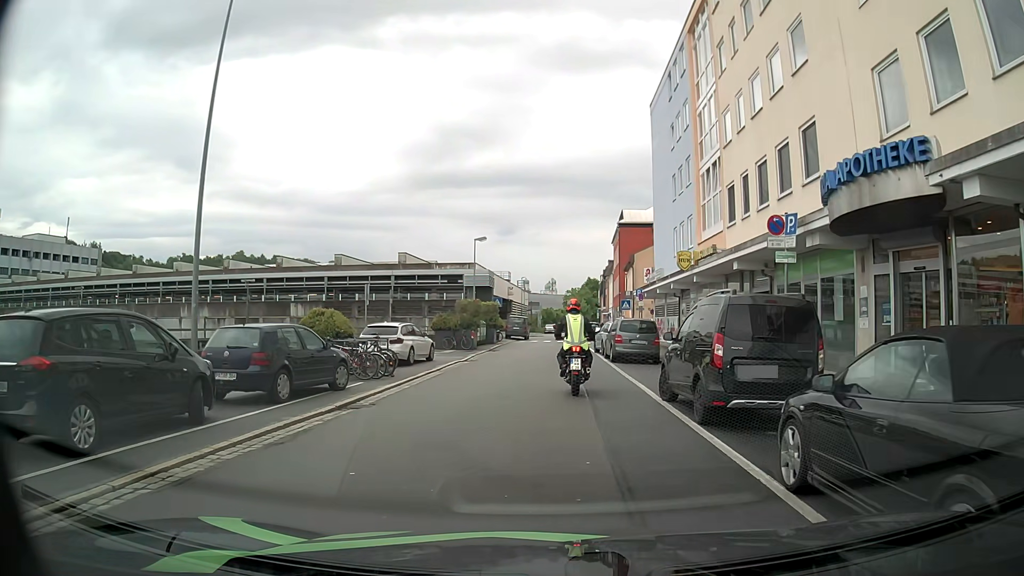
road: residential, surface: asphalt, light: Day
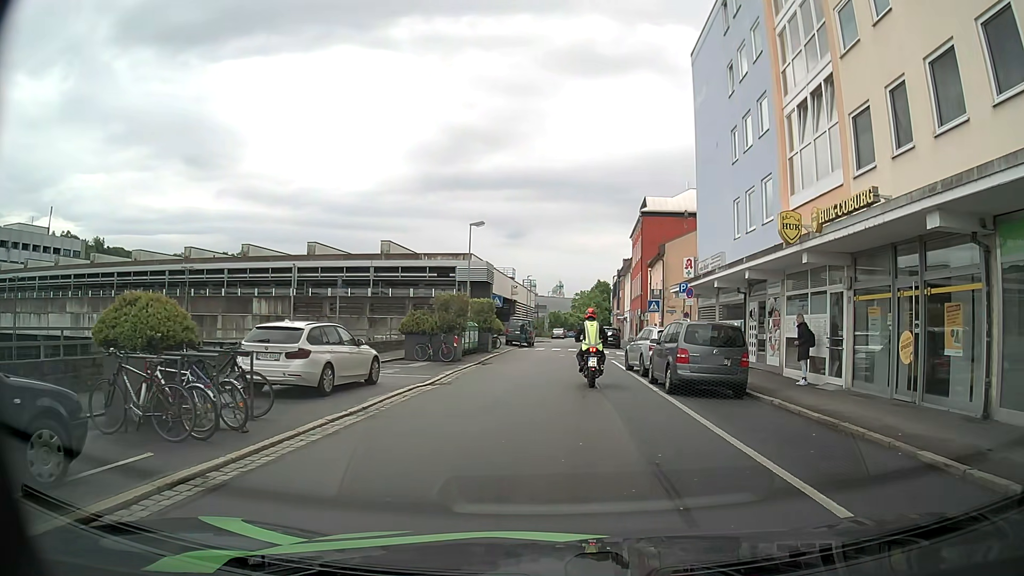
(+0.1, +9.8) m; +1°
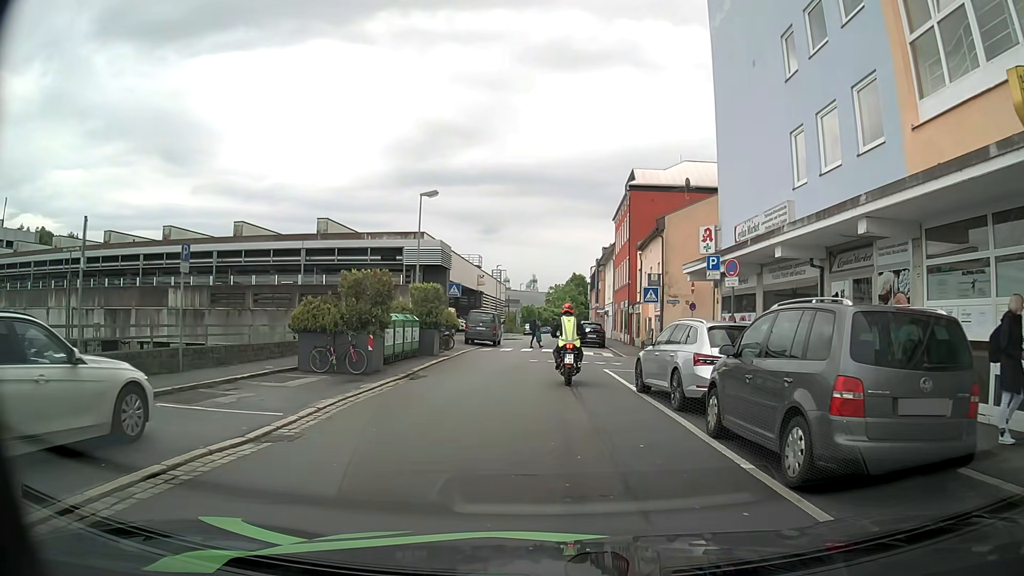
(+0.2, +9.2) m; +1°
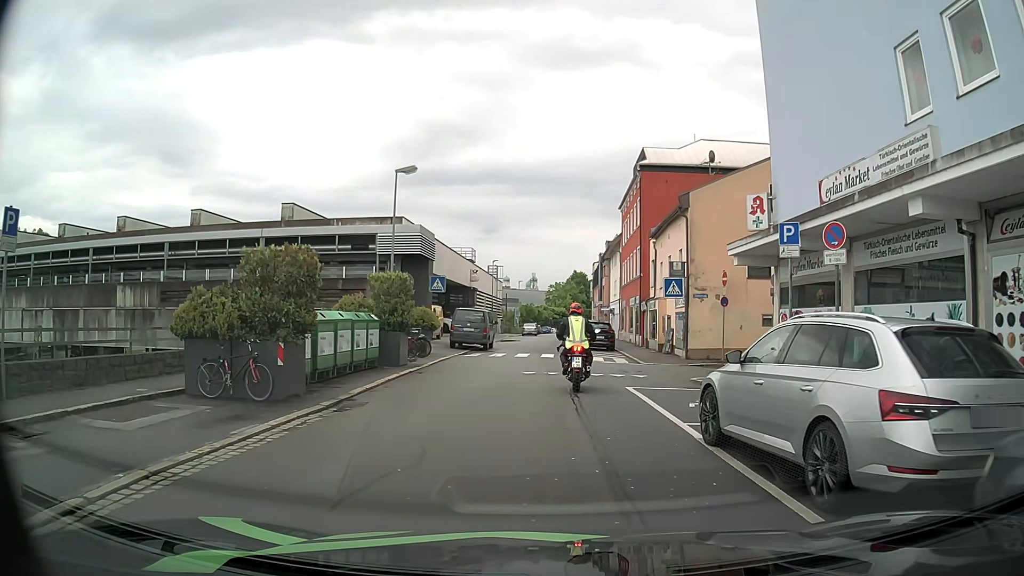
(0.0, +5.9) m; -1°
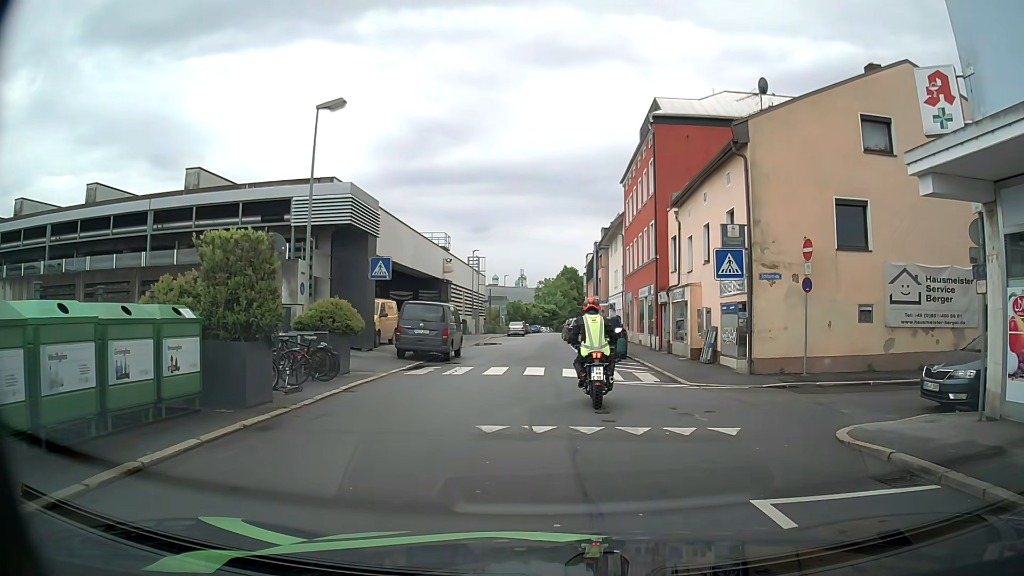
(+0.3, +9.7) m; +2°
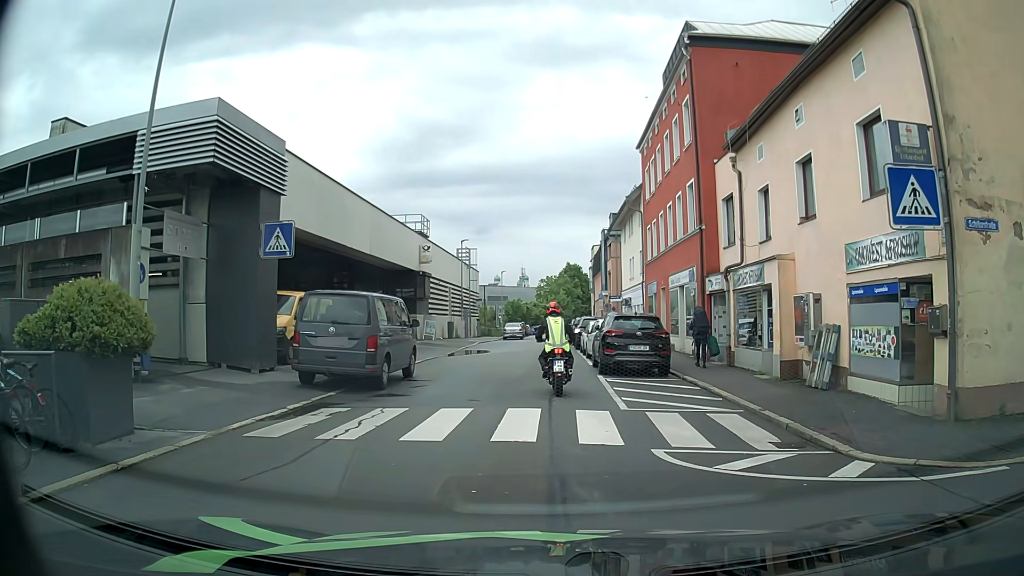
(+0.1, +9.4) m; 0°
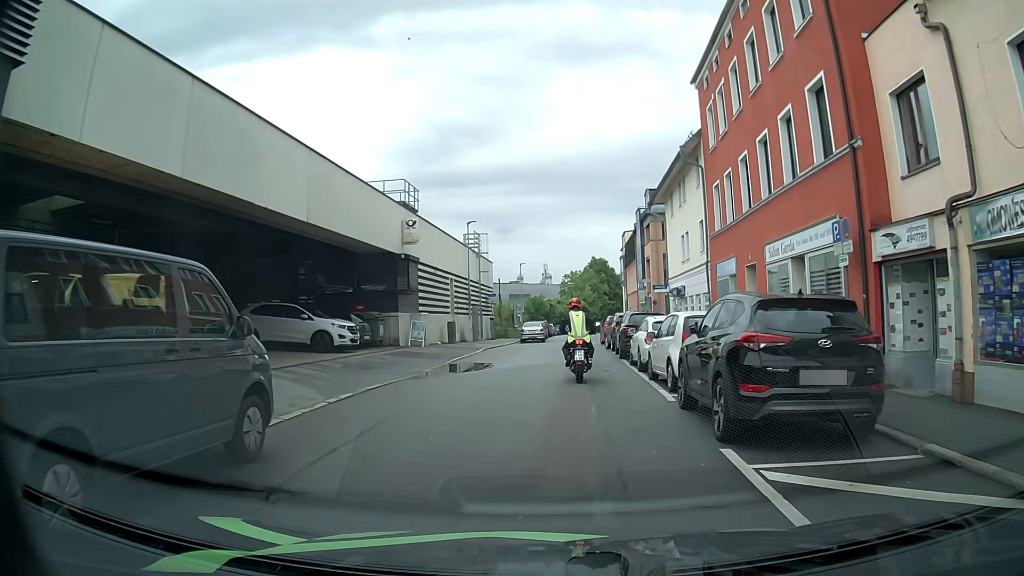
(-0.2, +10.9) m; -1°
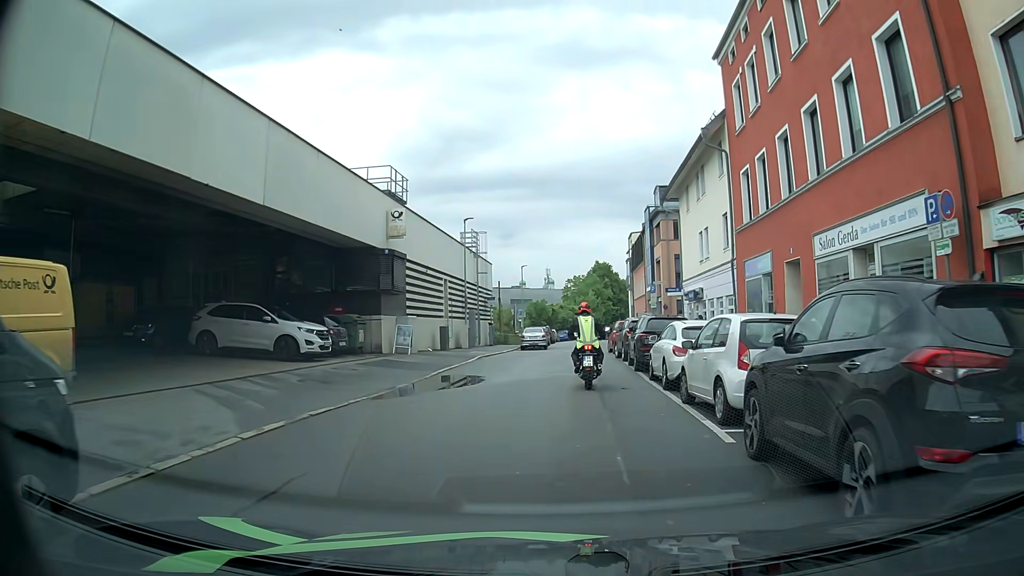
(0.0, +3.5) m; 0°
(0, +10) (0, +20) (0, +30) (+1, +40) (+2, +50) (+2, +60) (+3, +70) (+4, +80) (+6, +90) (+8, +99) m
